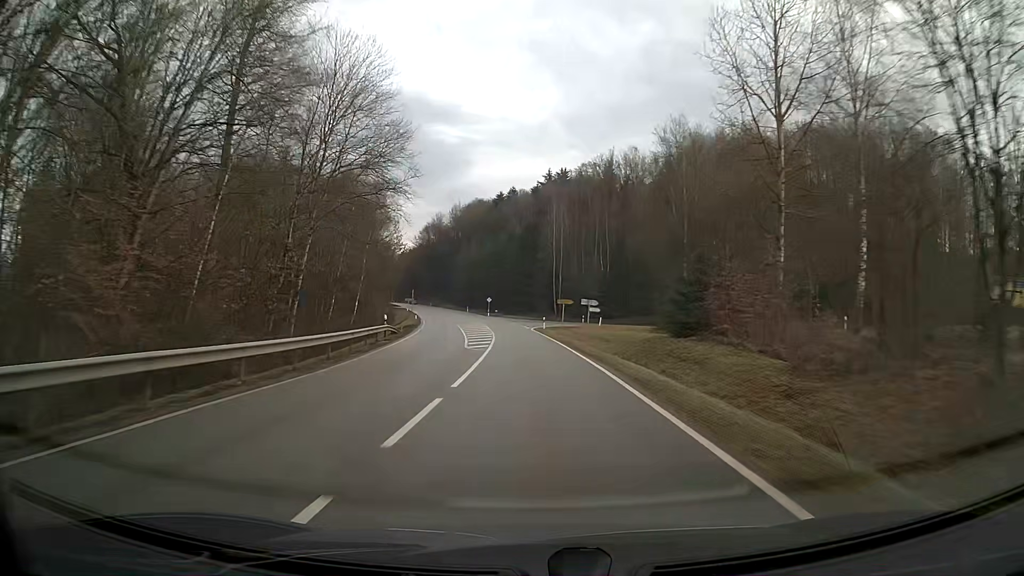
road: secondary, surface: asphalt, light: Day
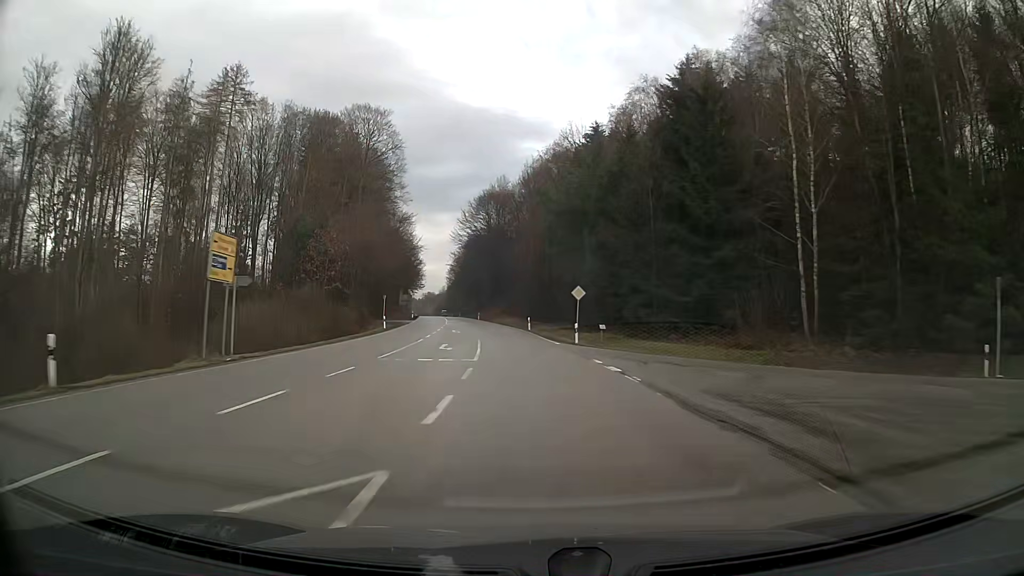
(-5.0, +76.6) m; -8°
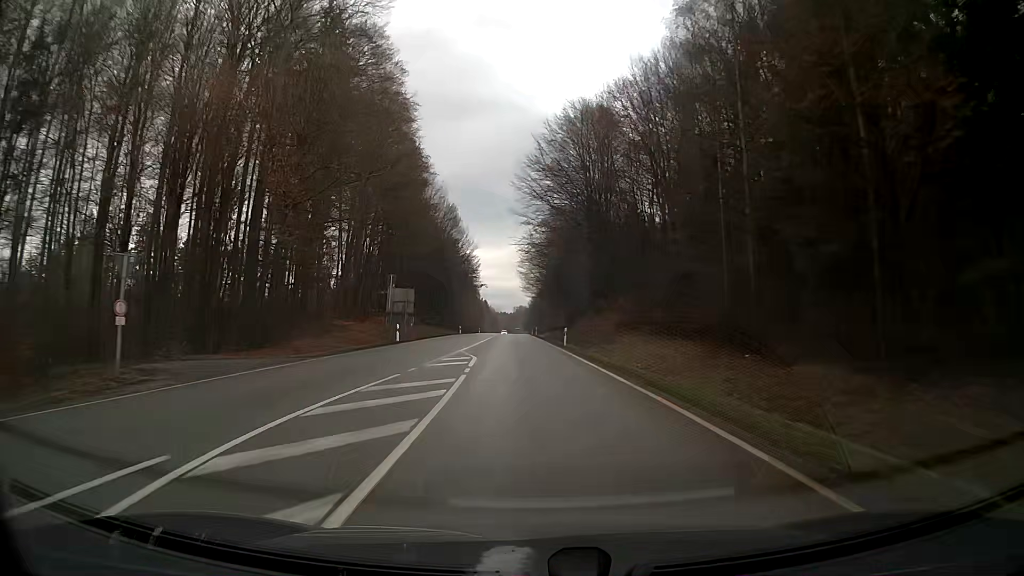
(-4.3, +61.1) m; -8°
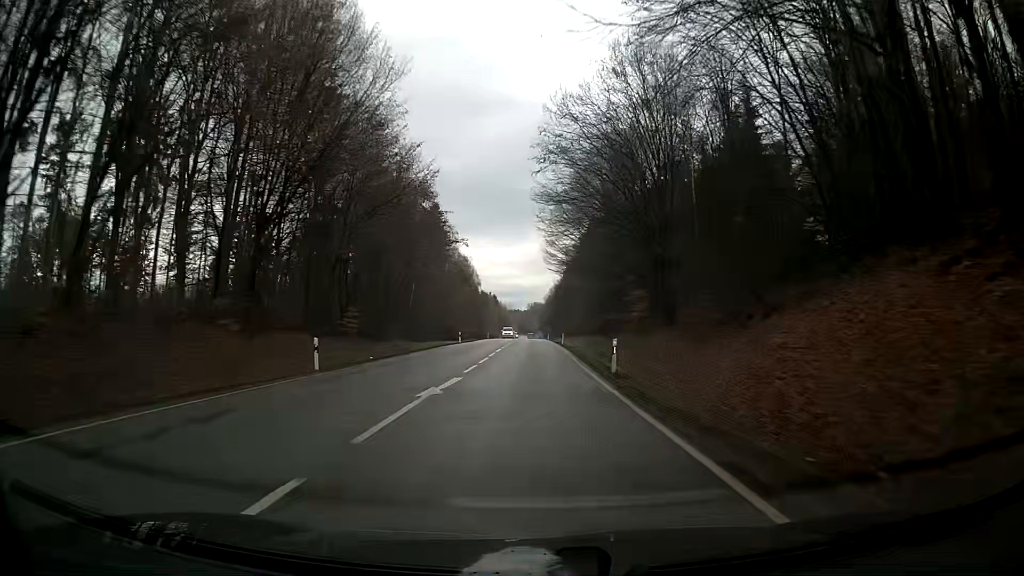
(-1.3, +61.5) m; -1°
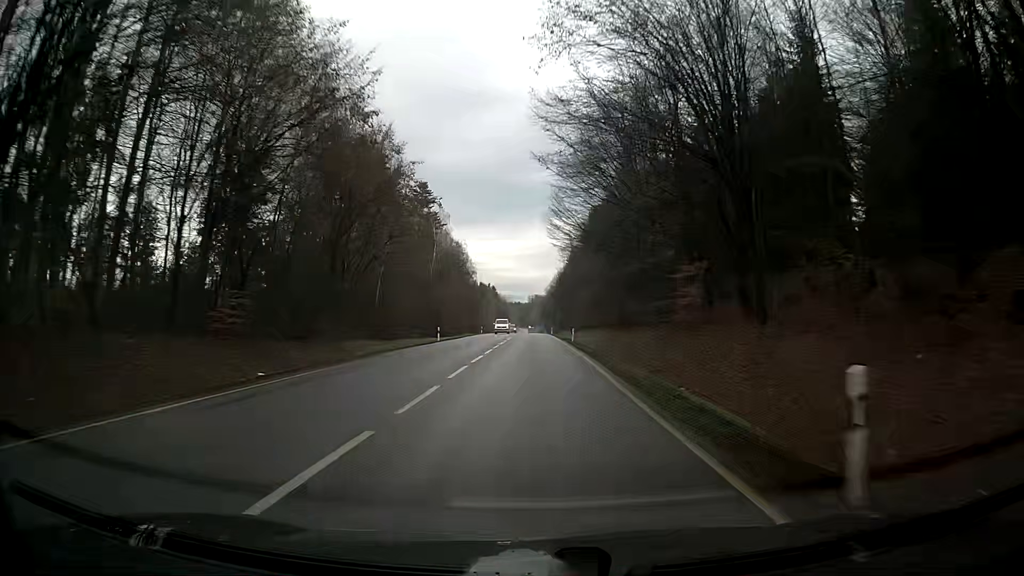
(0.0, +15.4) m; 0°
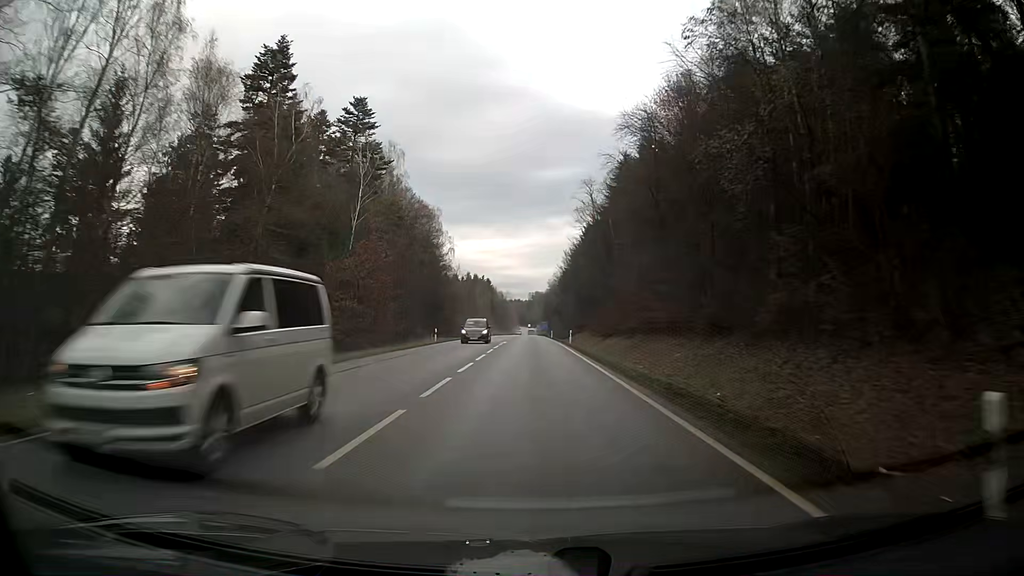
(-0.1, +46.6) m; 0°
(0, +10) (0, +20) (0, +30) (0, +40) (0, +50) (0, +60) (0, +70) (0, +80) (0, +90) (0, +100) m
